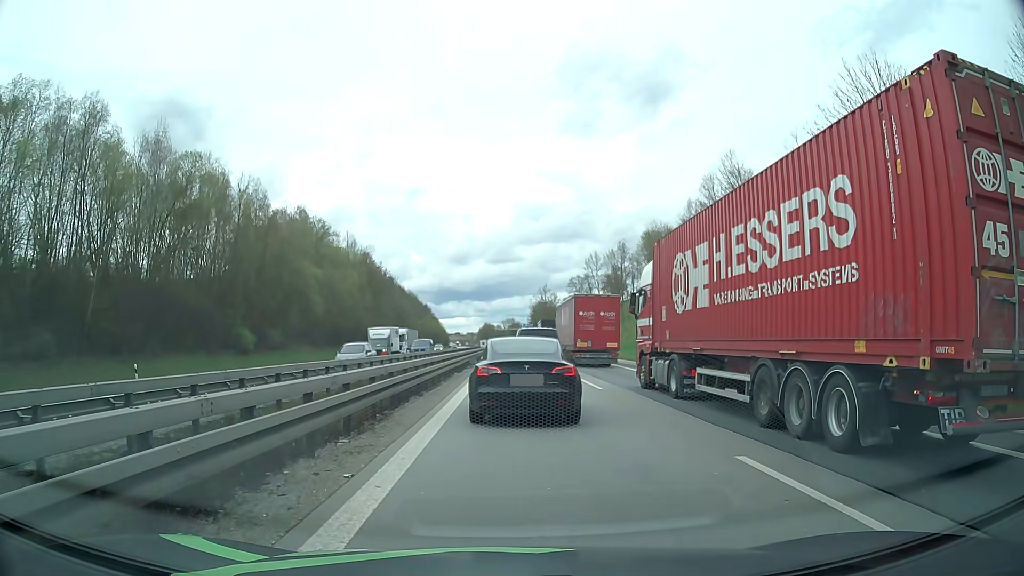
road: motorway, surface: asphalt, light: Day
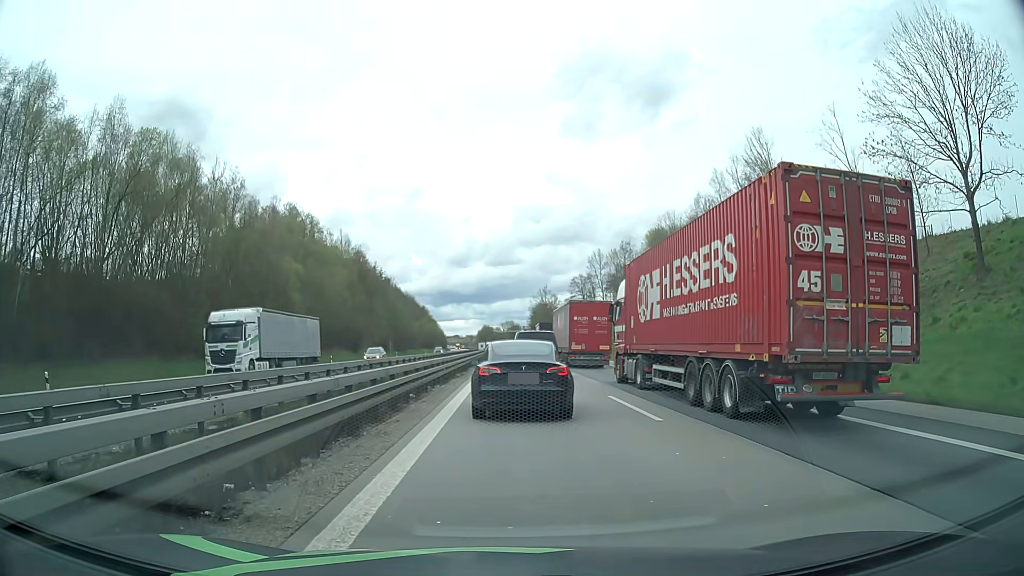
(+0.1, +7.9) m; +1°
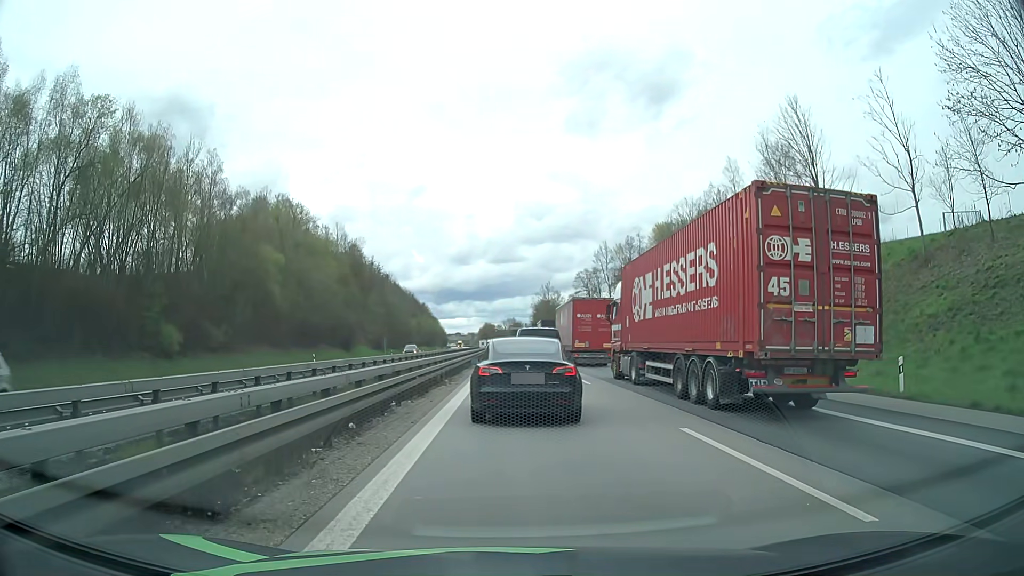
(0.0, +7.5) m; 0°
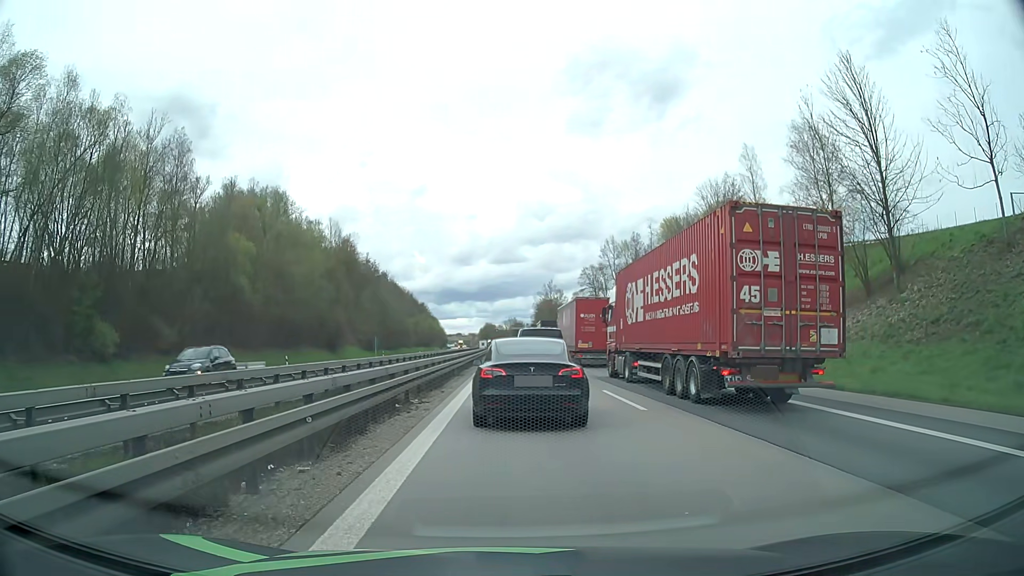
(0.0, +8.9) m; 0°
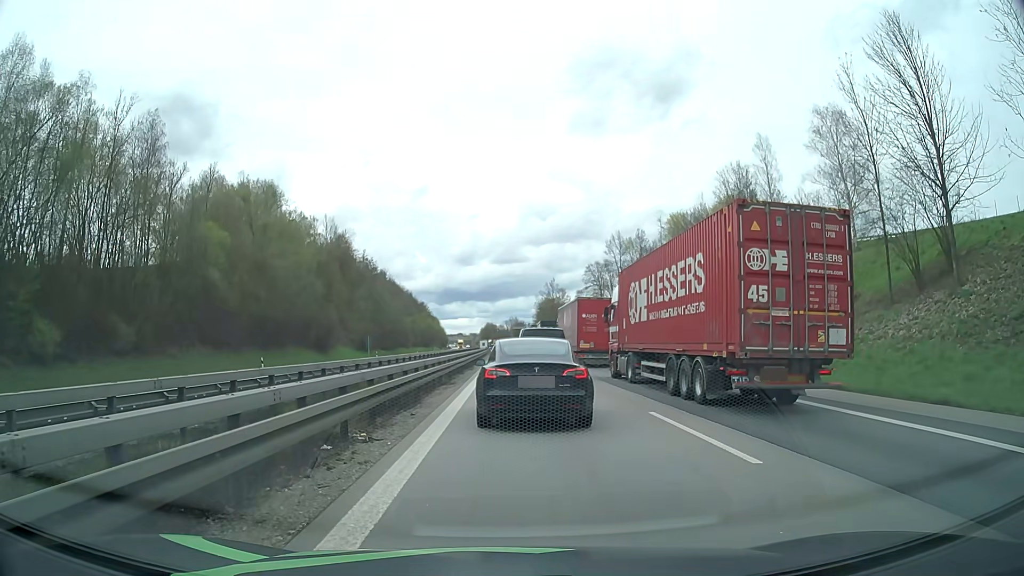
(0.0, +6.4) m; 0°
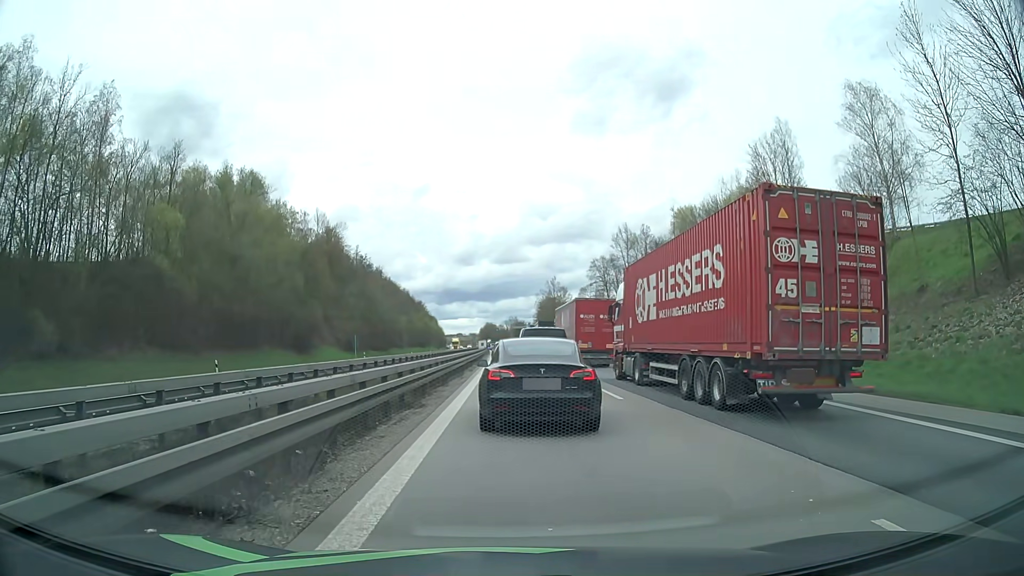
(0.0, +8.7) m; 0°
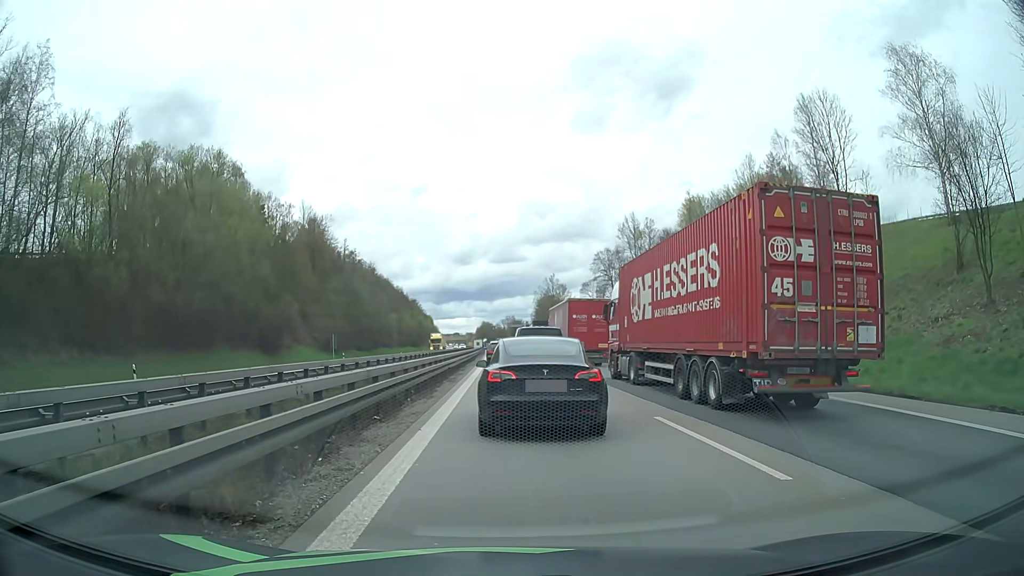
(0.0, +10.4) m; -2°
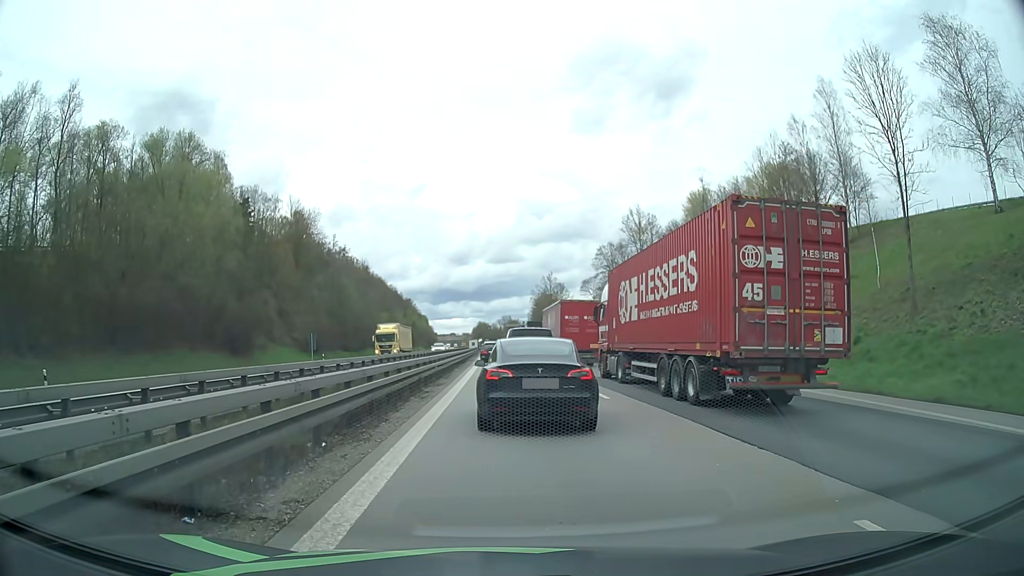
(+0.2, +7.7) m; +1°
